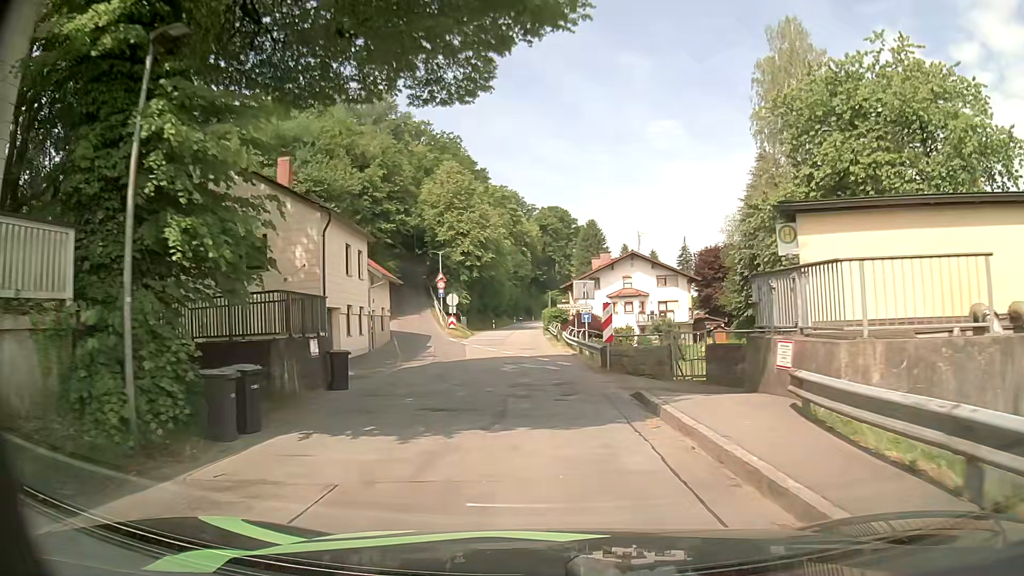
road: unclassified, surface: asphalt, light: Day
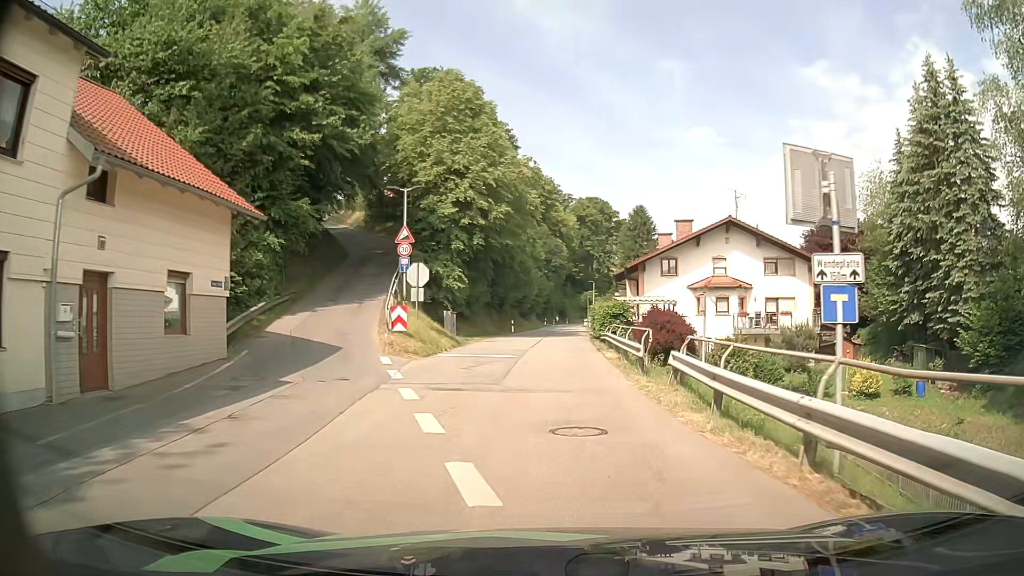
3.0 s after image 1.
(-1.0, +25.8) m; -3°
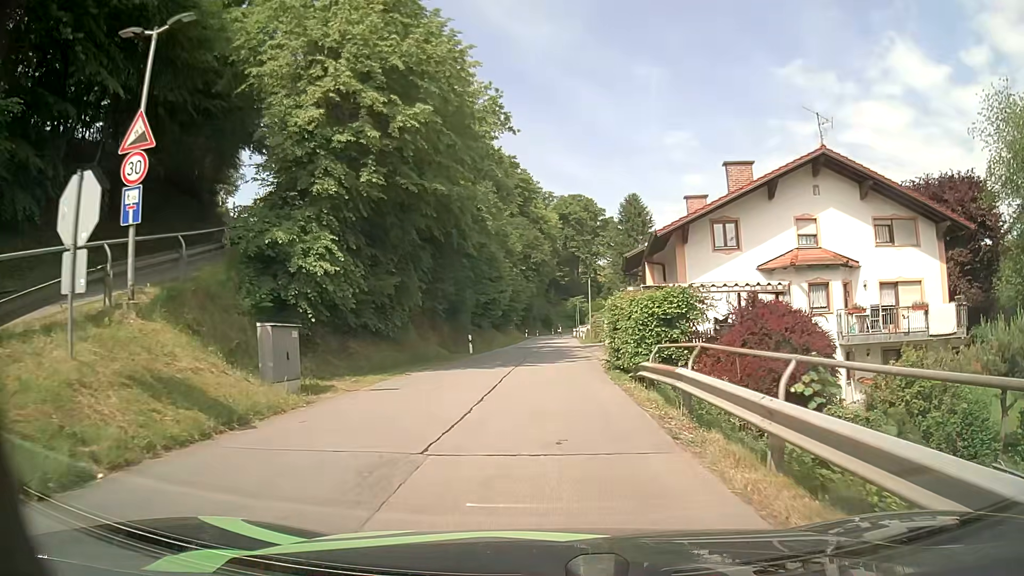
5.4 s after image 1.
(+0.3, +19.2) m; +1°
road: residential
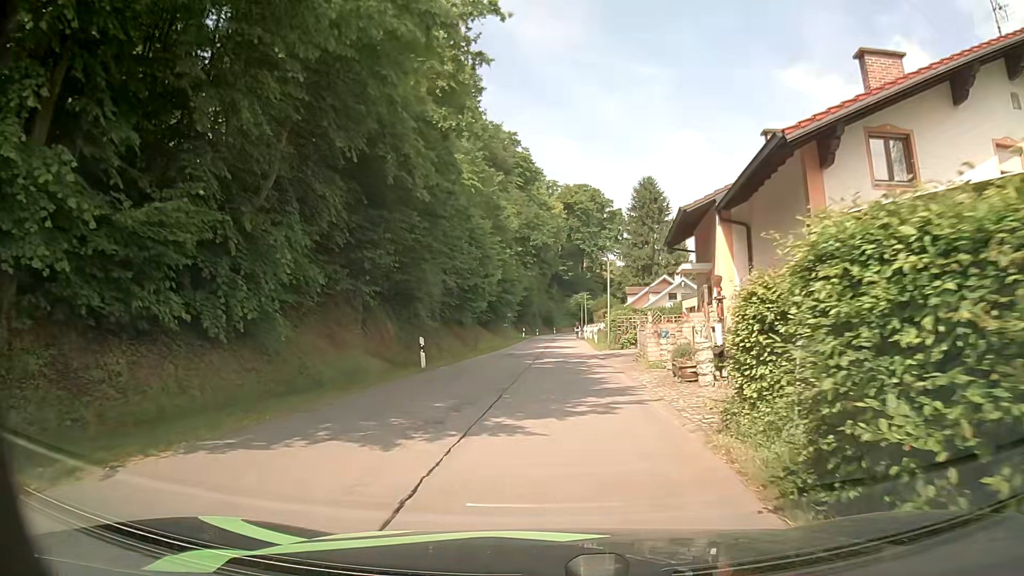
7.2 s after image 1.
(0.0, +13.8) m; +1°
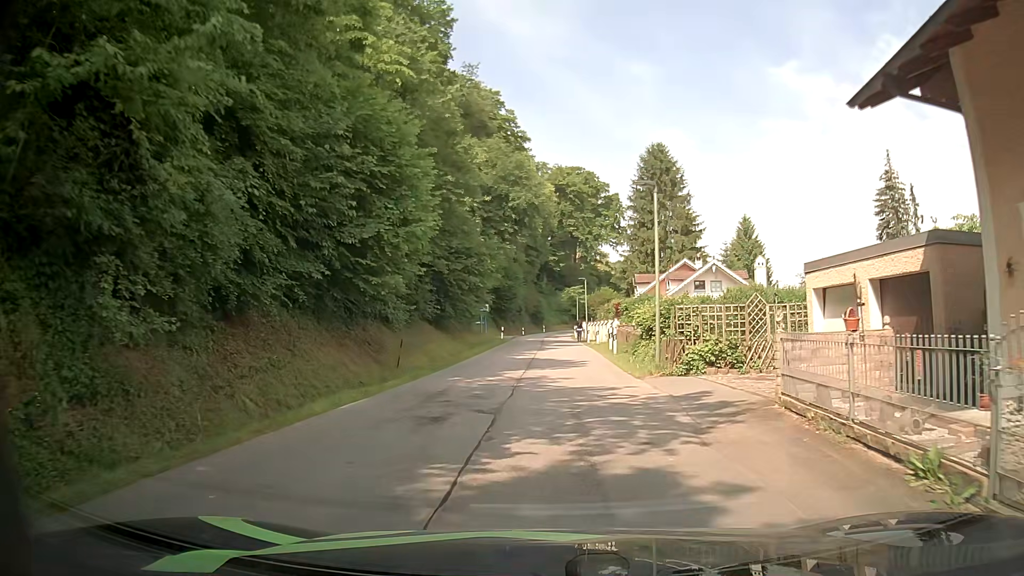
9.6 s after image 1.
(-0.1, +18.6) m; -1°
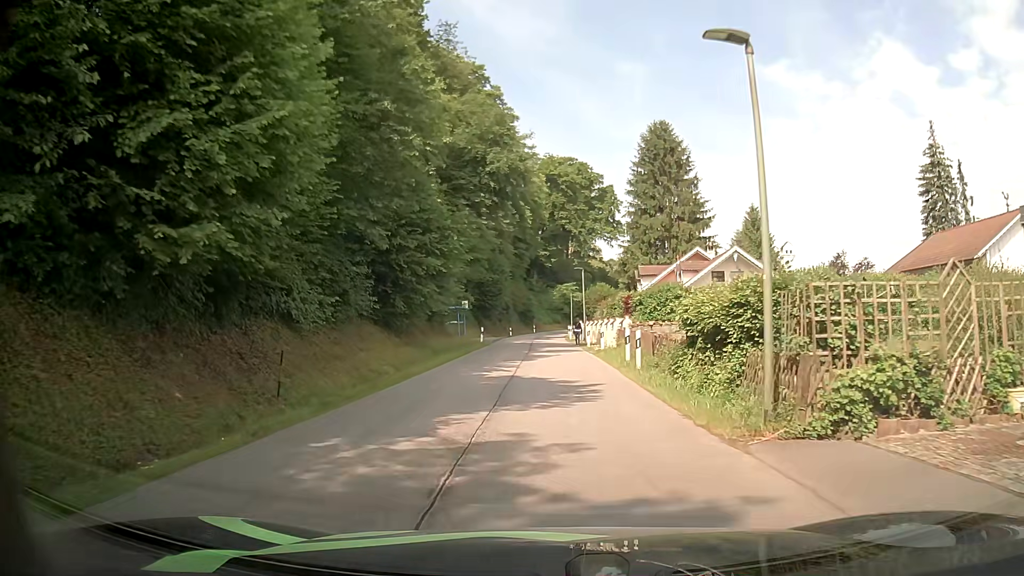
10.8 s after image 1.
(+0.3, +9.4) m; +1°
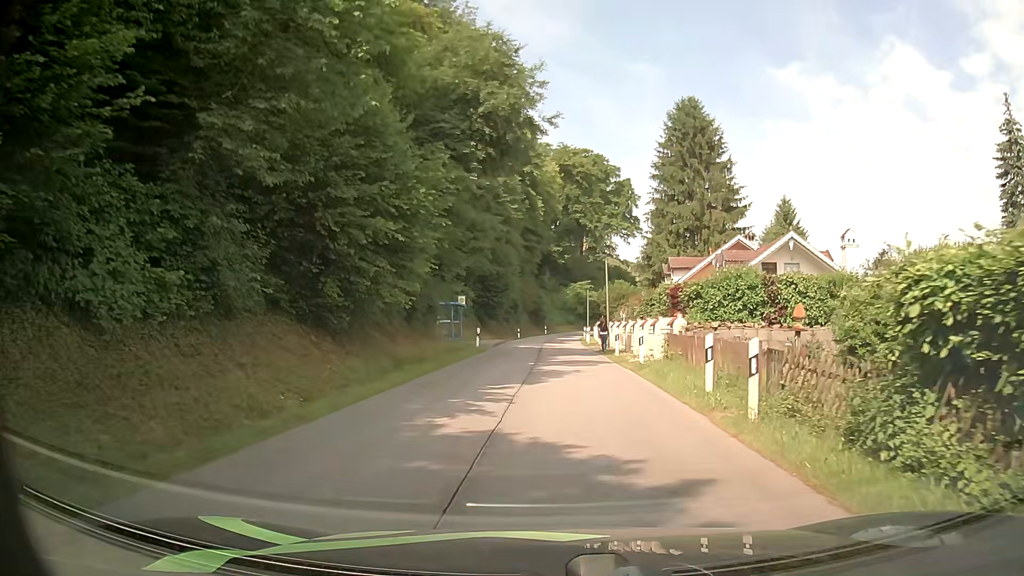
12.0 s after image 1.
(0.0, +9.0) m; 0°
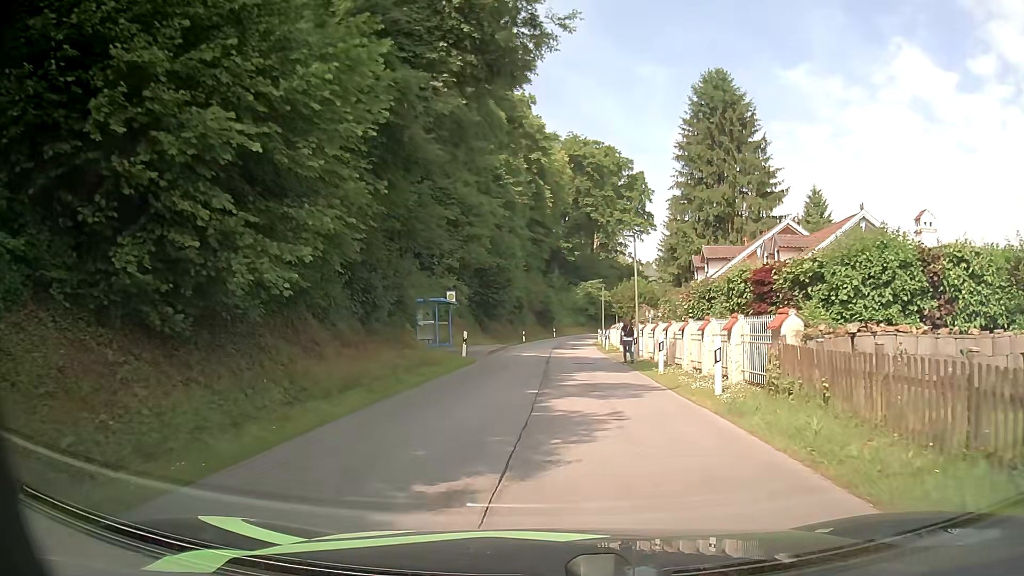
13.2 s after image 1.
(-0.1, +8.5) m; -1°
(0, +10) (0, +20) (0, +30) (0, +40) (+1, +50) (+2, +60) (+3, +70) (+5, +80) (+7, +90) (+9, +99) m
